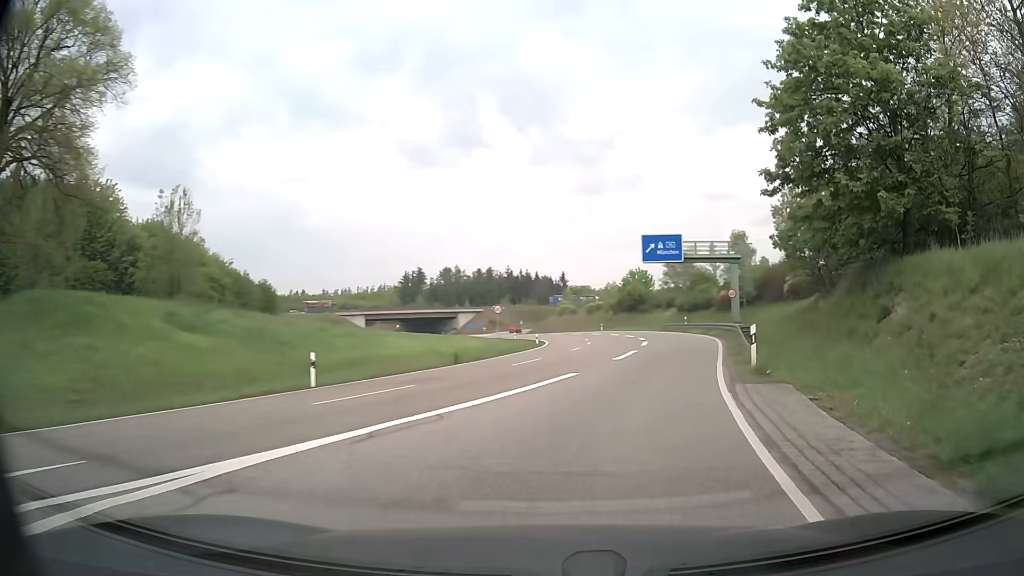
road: secondary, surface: asphalt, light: Day
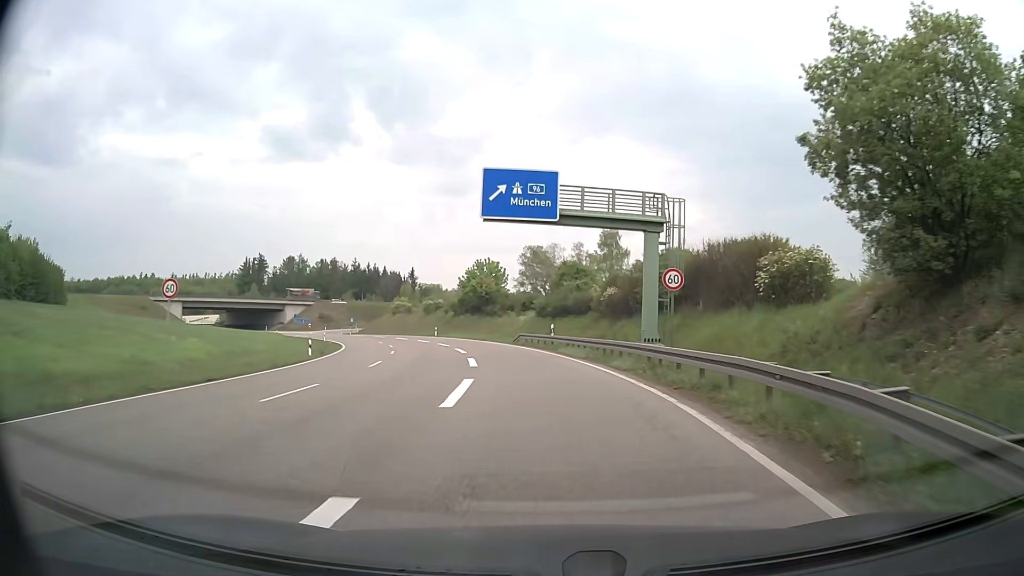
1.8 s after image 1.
(+4.0, +23.3) m; +12°
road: trunk
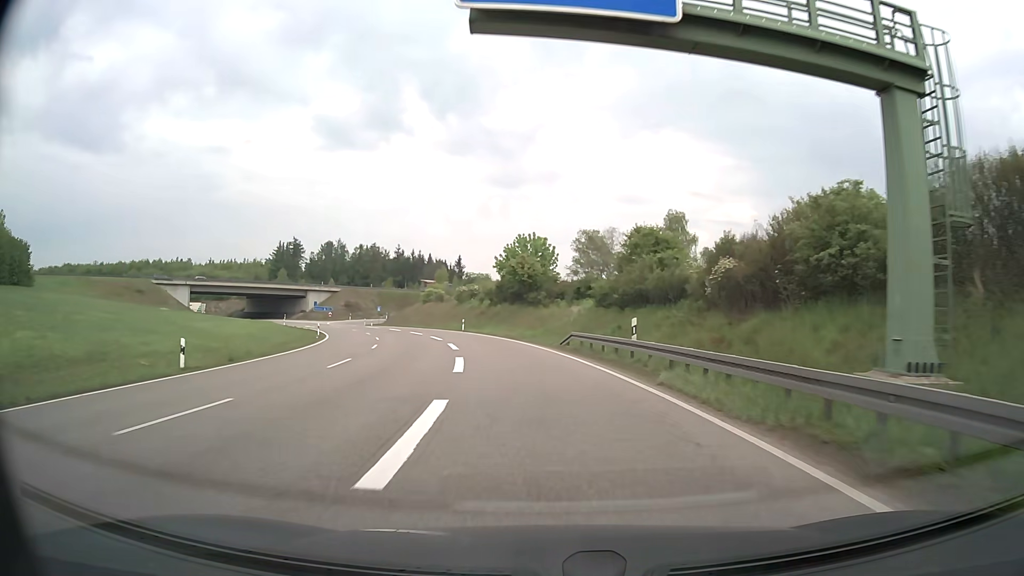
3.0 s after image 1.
(-0.4, +18.0) m; -4°
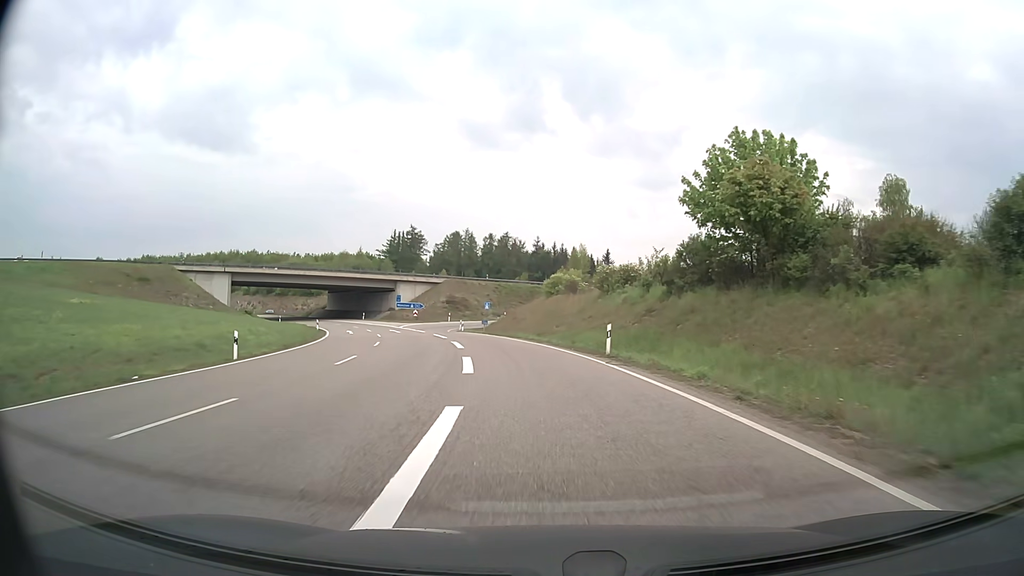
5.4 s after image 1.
(-4.2, +37.4) m; -13°
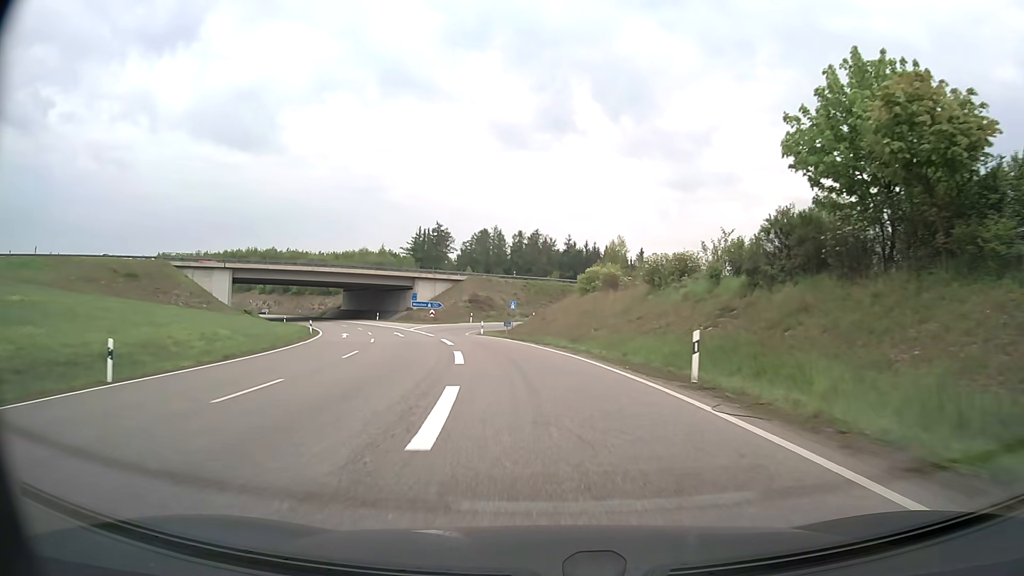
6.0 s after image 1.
(-0.2, +9.3) m; -2°
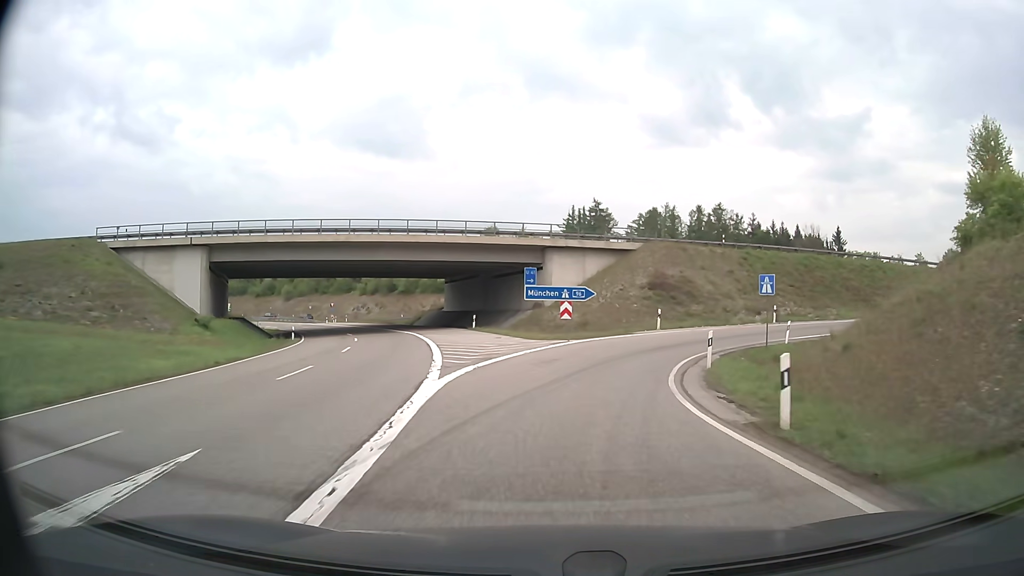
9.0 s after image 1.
(-5.6, +42.9) m; -14°
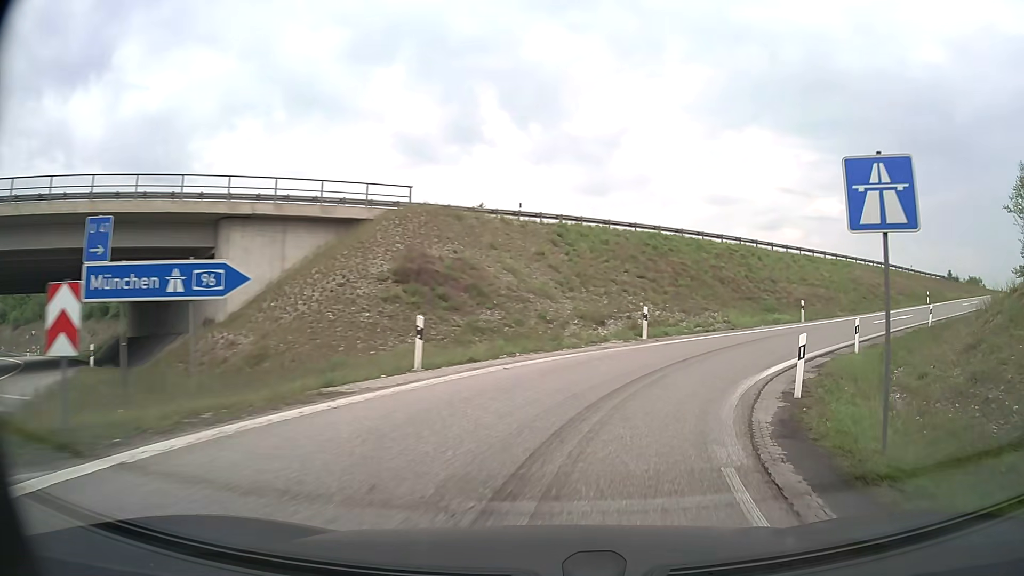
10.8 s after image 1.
(+2.9, +22.6) m; +20°
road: motorway_link
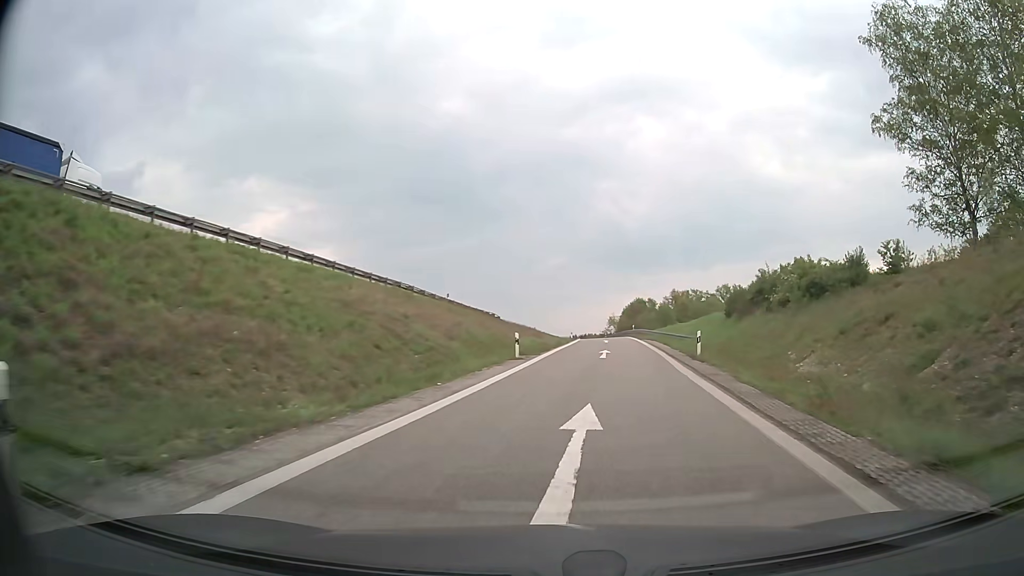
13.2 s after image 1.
(+13.0, +28.8) m; +44°
(0, +10) (+1, +20) (+2, +30) (+3, +40) (+4, +50) (+5, +60) (+5, +70) (+6, +80) (+6, +90) (+7, +100) m
